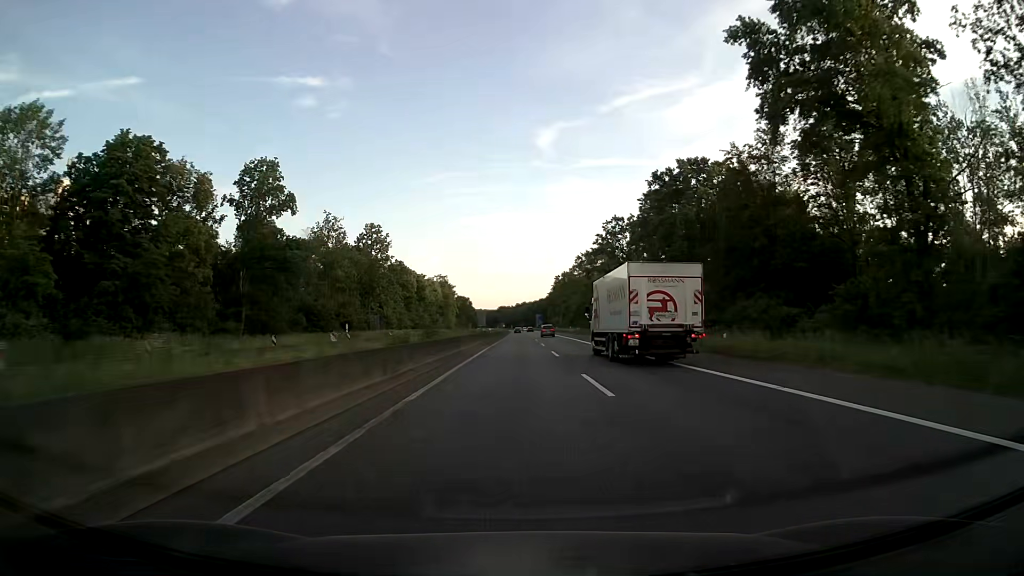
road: motorway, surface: asphalt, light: Day
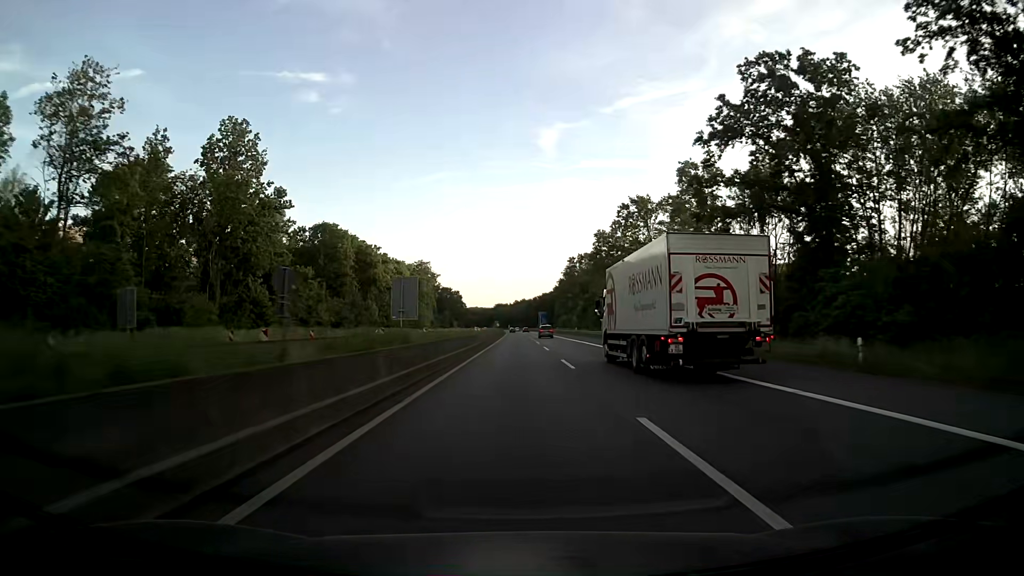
(+0.1, +63.5) m; 0°
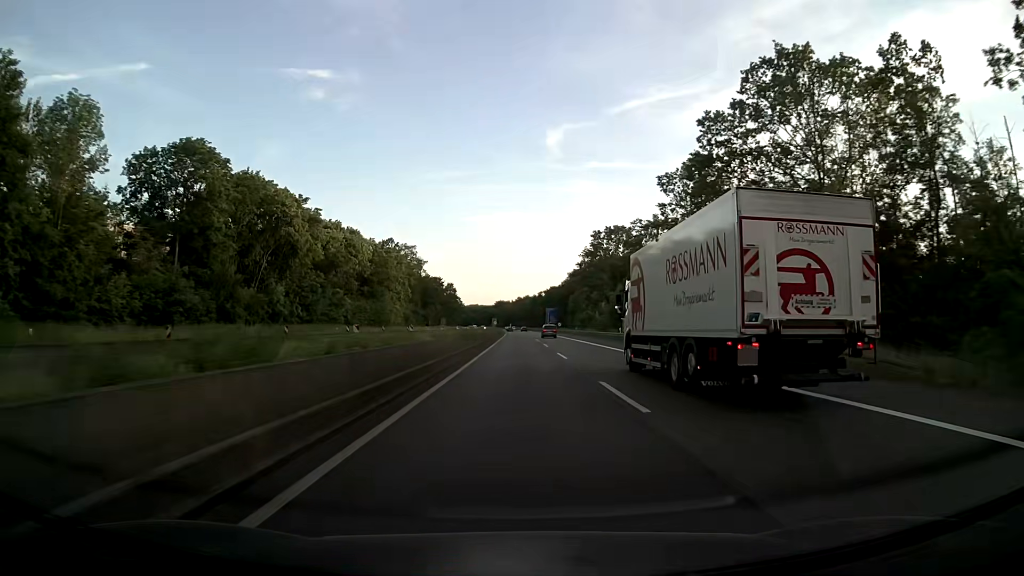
(0.0, +47.6) m; 0°
(0, +10) (0, +20) (0, +30) (0, +40) (0, +50) (0, +60) (0, +70) (0, +80) (0, +90) (0, +100) m
